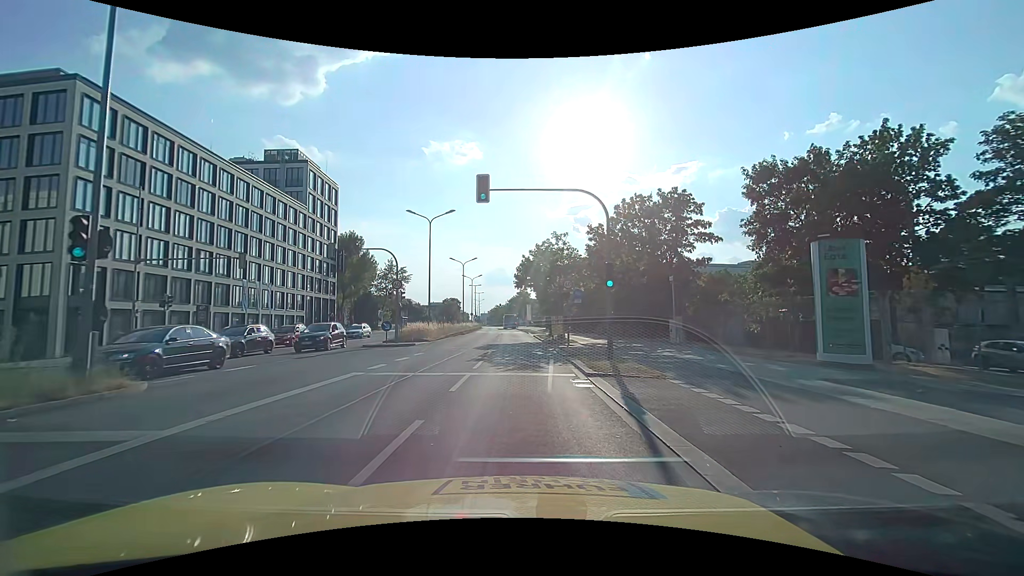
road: primary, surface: asphalt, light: Day
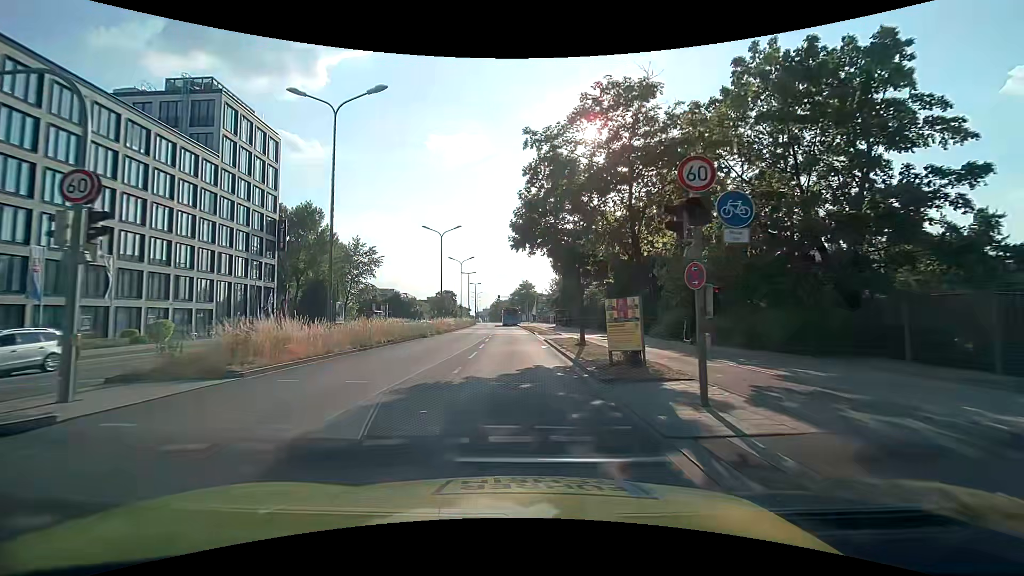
(+0.1, +22.4) m; 0°
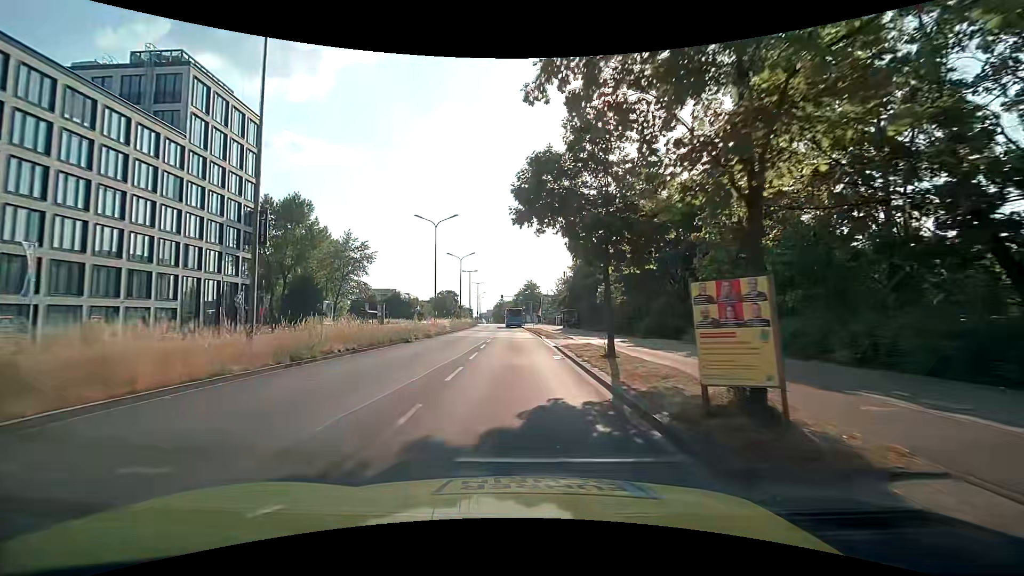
(0.0, +6.1) m; -1°
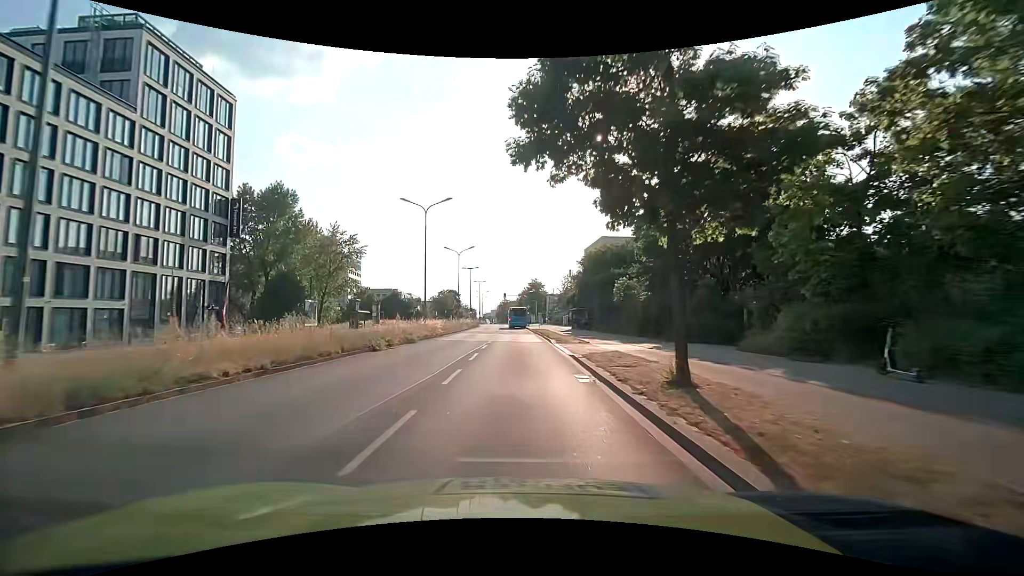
(0.0, +6.6) m; 0°
